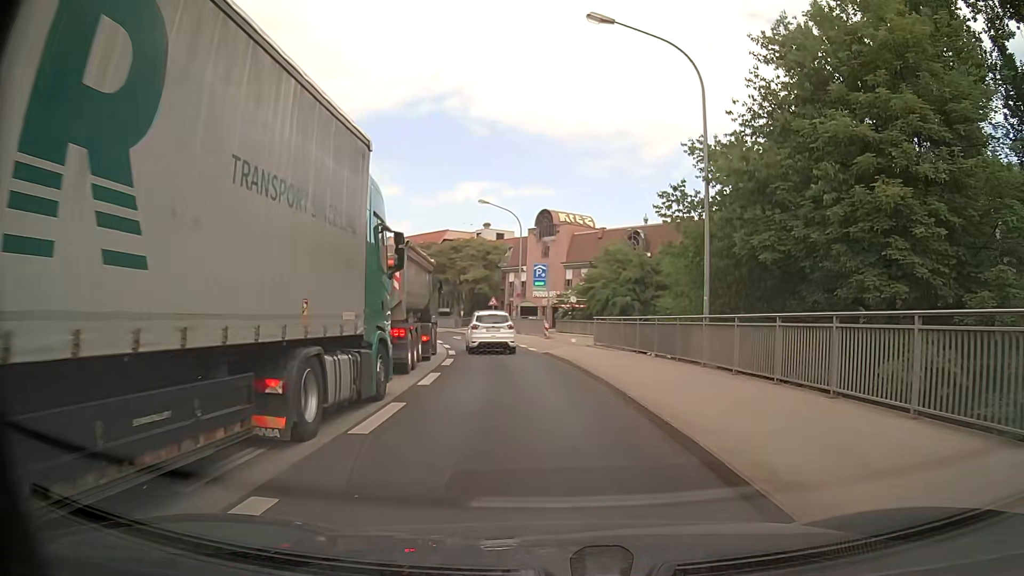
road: primary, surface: asphalt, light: Day
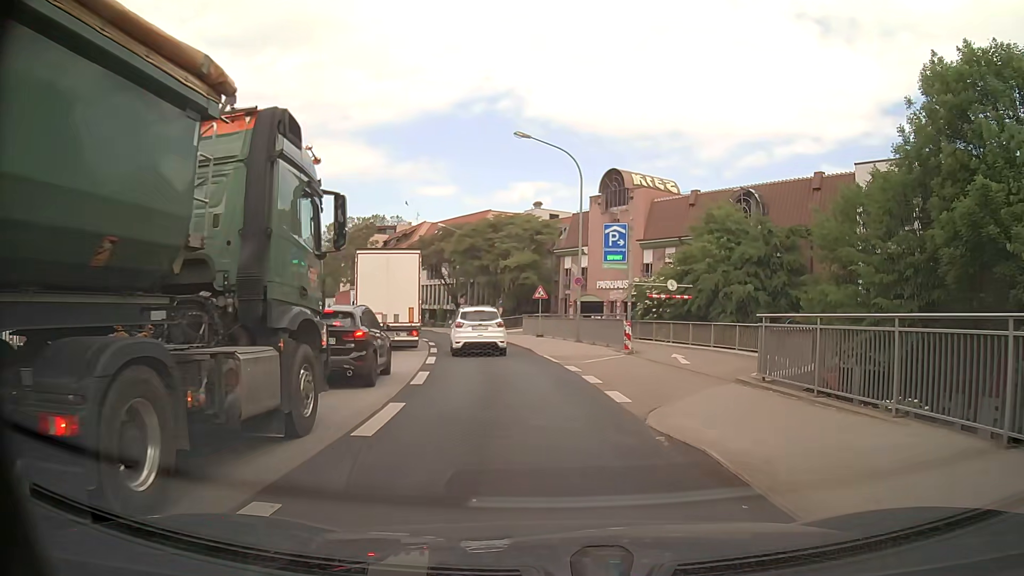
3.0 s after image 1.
(-0.4, +18.3) m; -4°
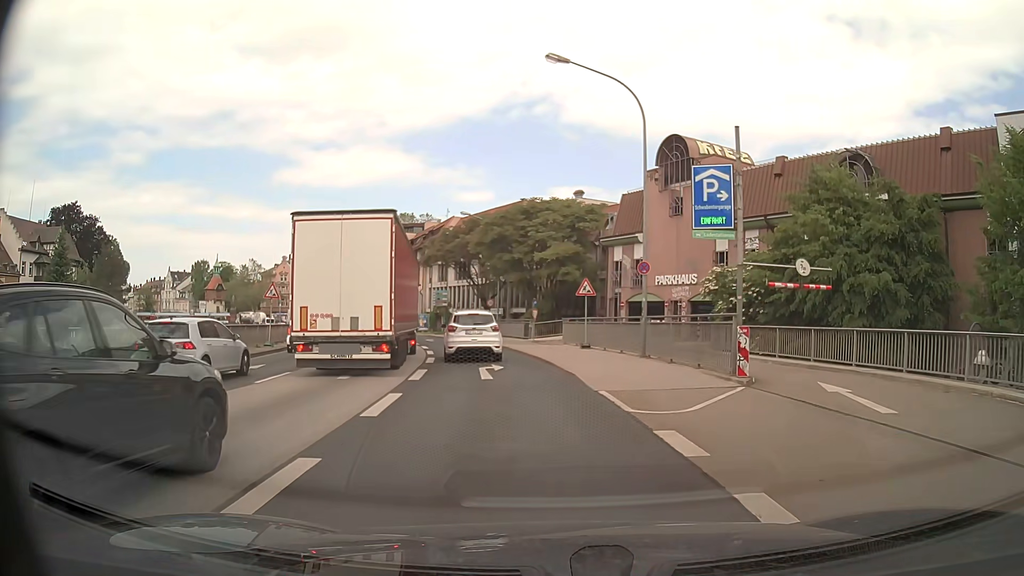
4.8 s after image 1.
(-0.3, +10.3) m; -3°
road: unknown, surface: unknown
